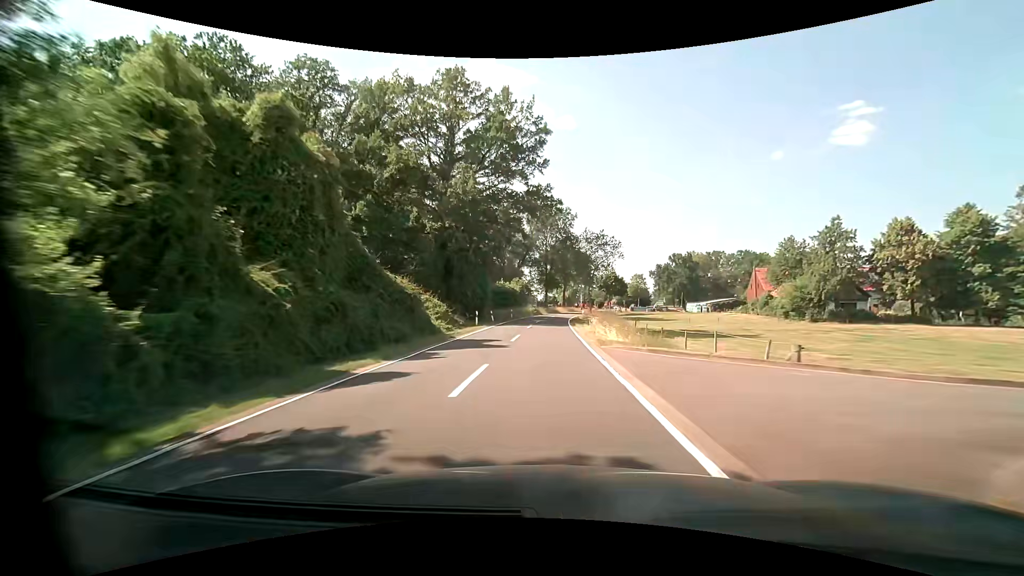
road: tertiary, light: Day
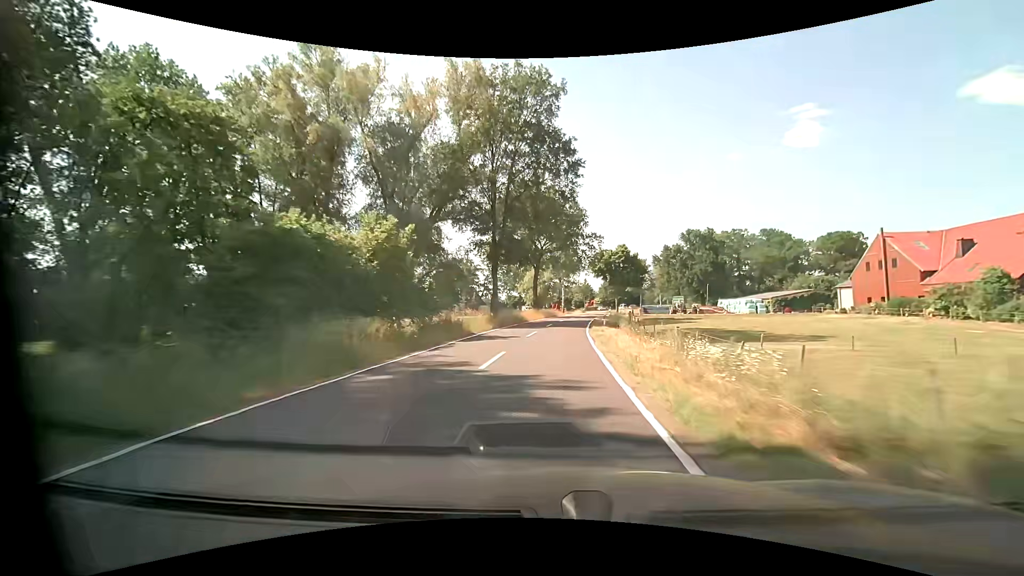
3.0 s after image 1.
(+1.3, +56.3) m; +3°
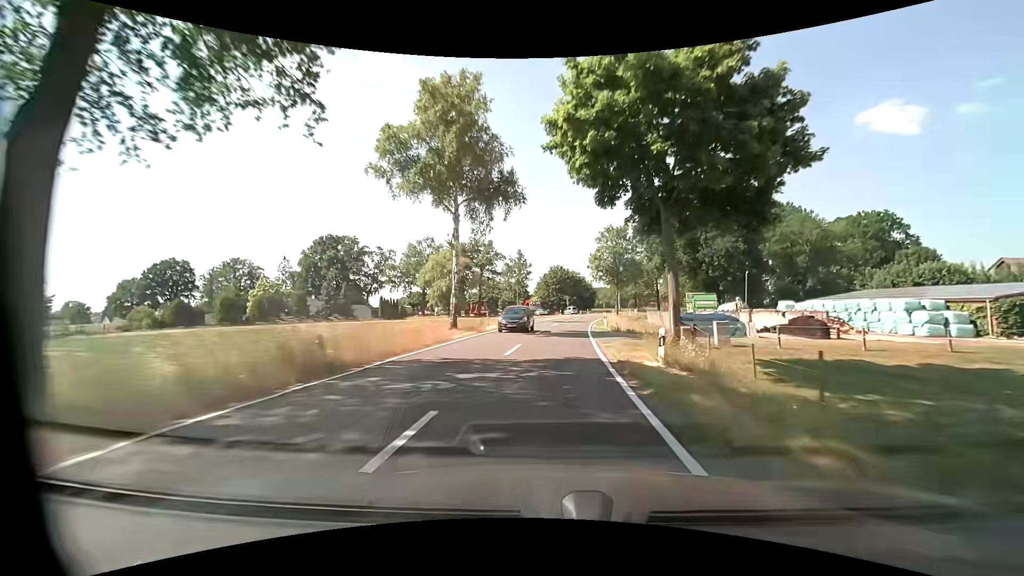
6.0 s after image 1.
(+4.1, +56.2) m; +8°
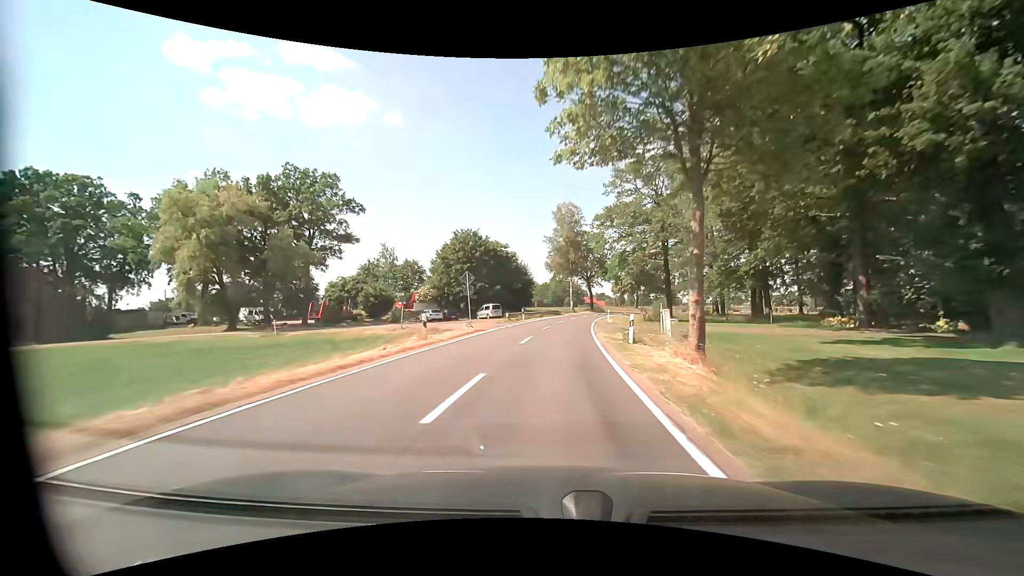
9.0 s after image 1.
(+4.3, +56.2) m; +8°
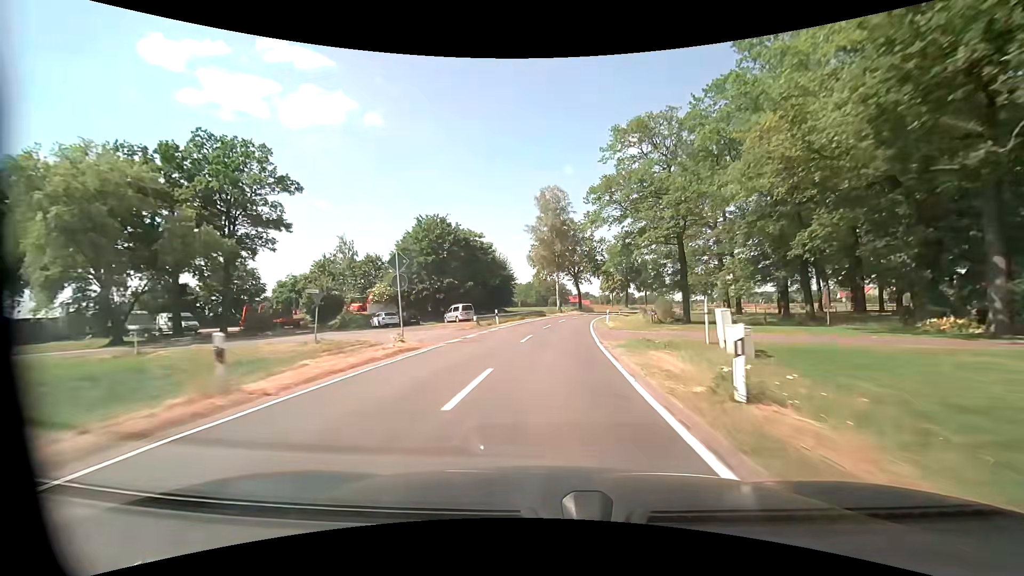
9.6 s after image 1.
(+0.2, +11.3) m; +2°
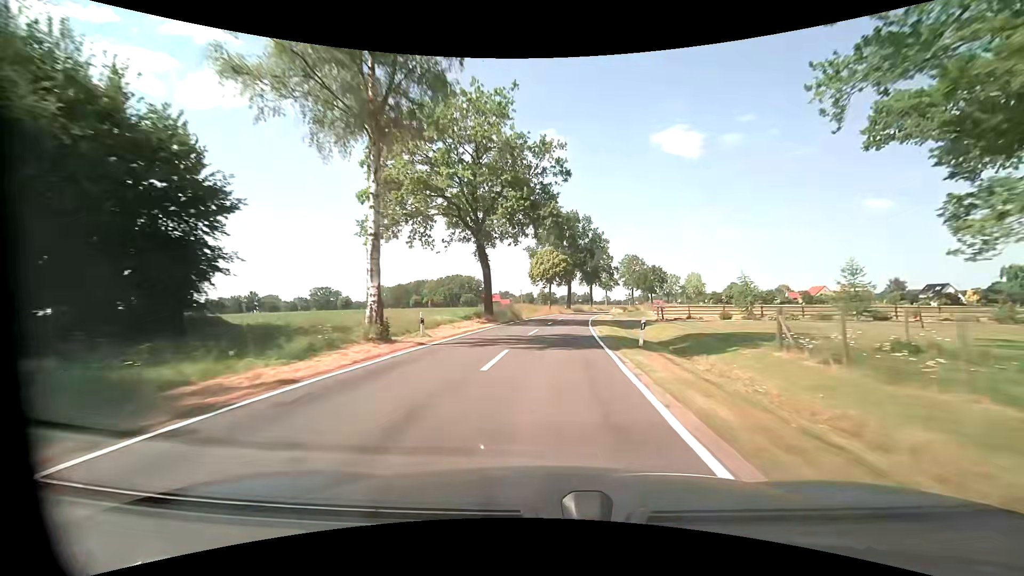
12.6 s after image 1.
(+4.4, +56.3) m; +9°
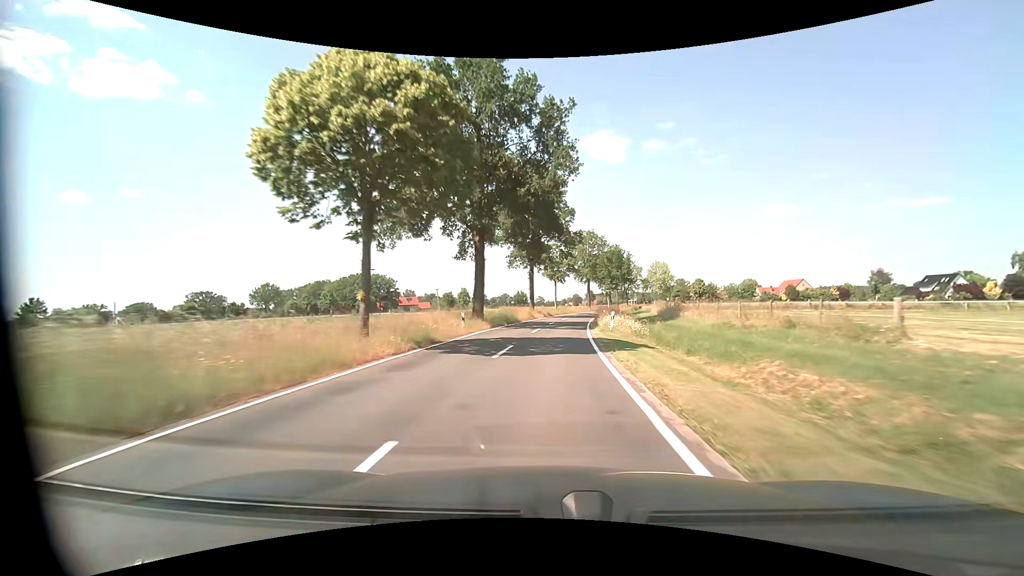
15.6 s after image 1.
(+4.0, +56.4) m; +8°
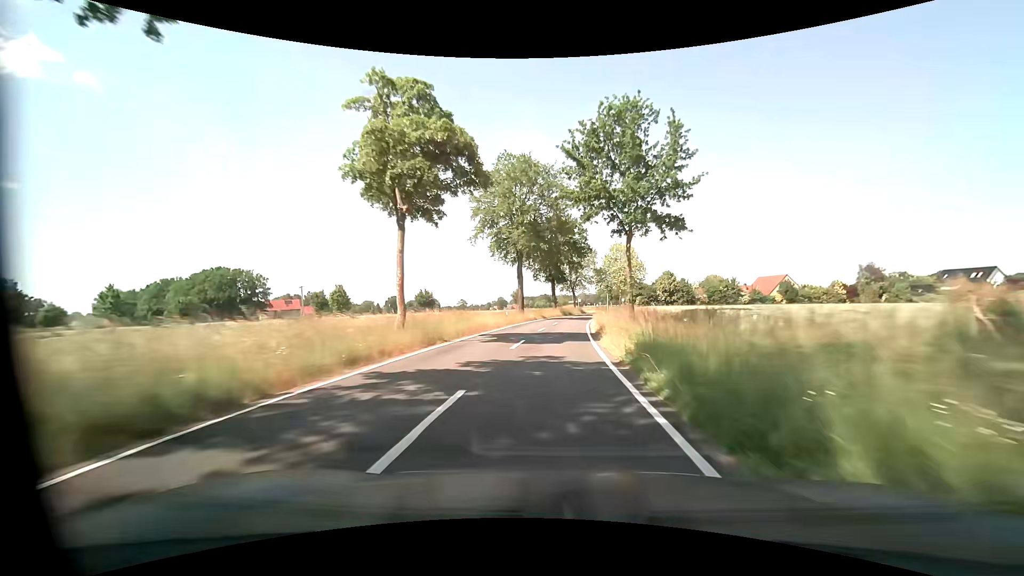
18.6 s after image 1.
(+3.9, +56.4) m; +8°
(0, +10) (0, +20) (+1, +30) (+2, +40) (+3, +50) (+4, +60) (+6, +70) (+8, +80) (+9, +89) (+11, +99) m
